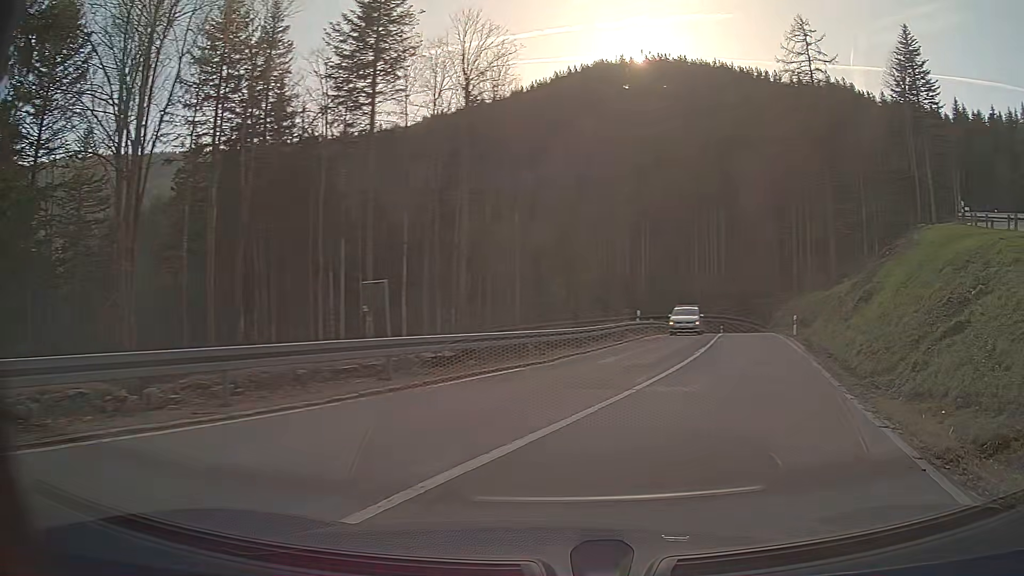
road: secondary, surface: asphalt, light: Day
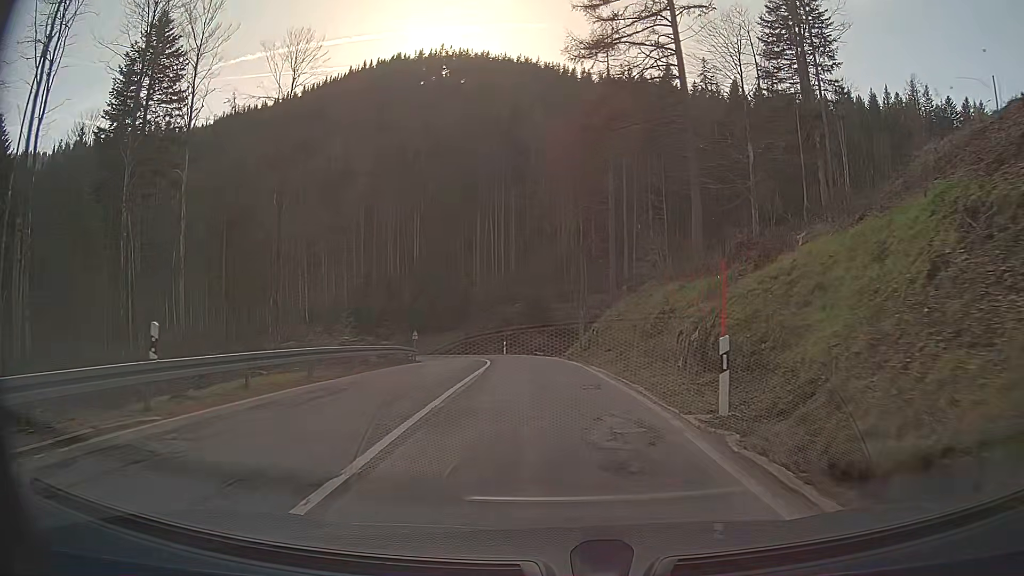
(+4.8, +26.2) m; +12°
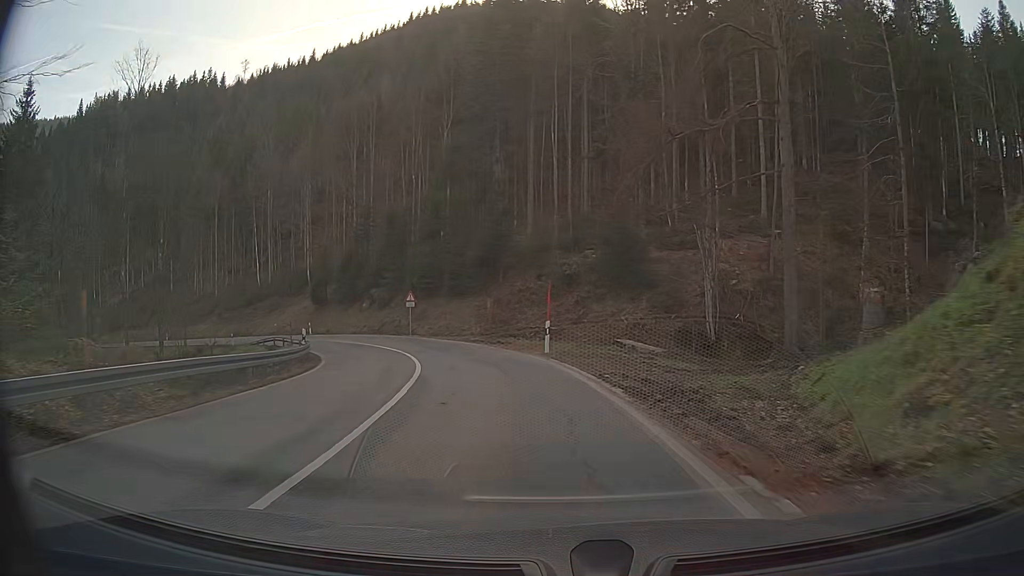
(-2.0, +34.2) m; -10°
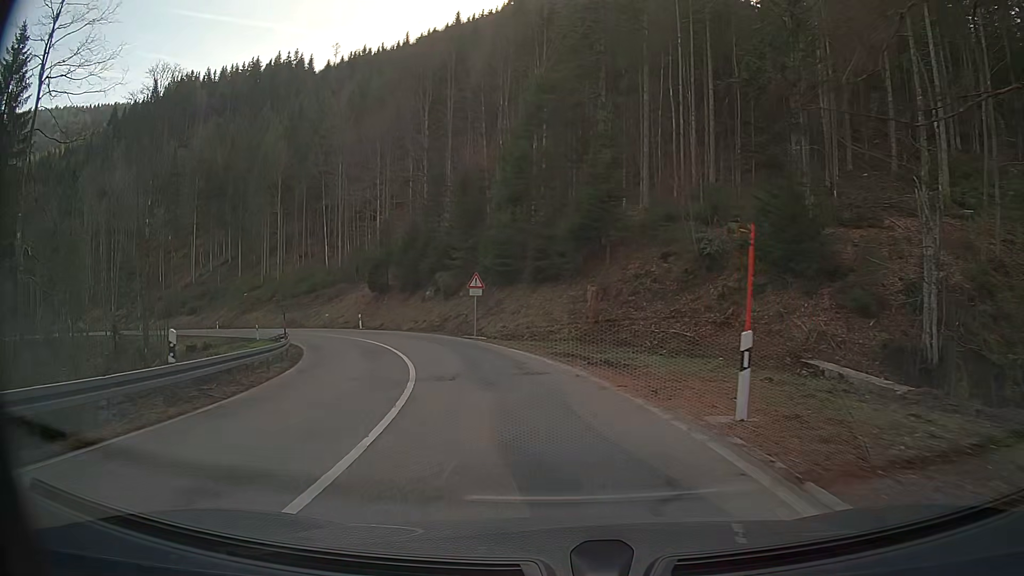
(-1.0, +14.5) m; -8°
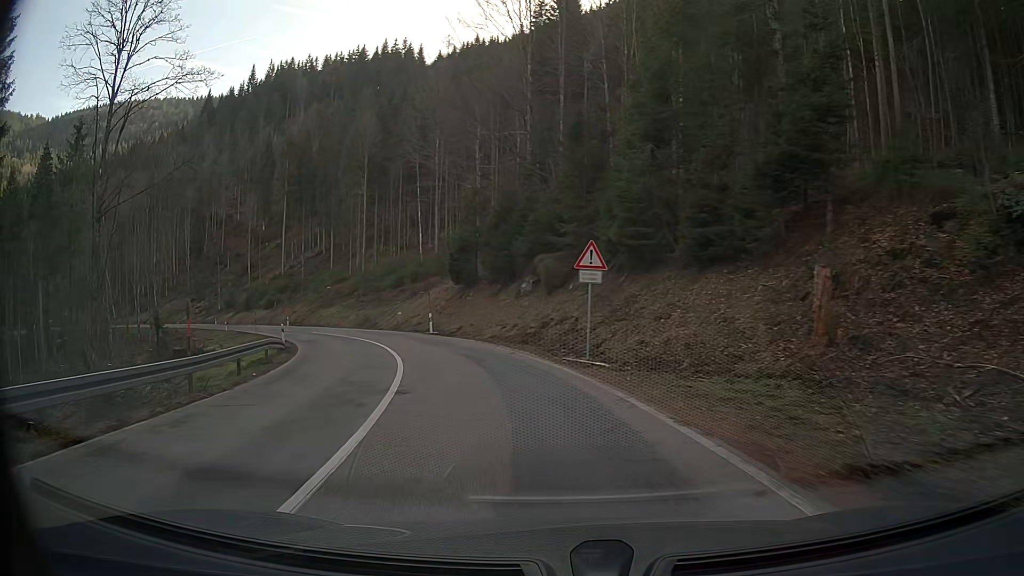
(-1.4, +14.9) m; -11°
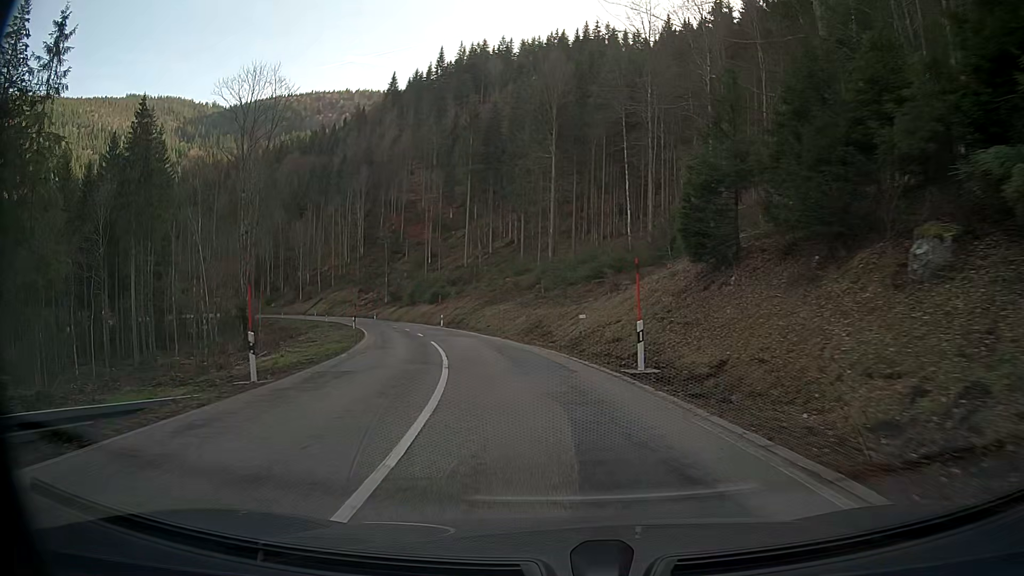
(-3.5, +22.9) m; -16°
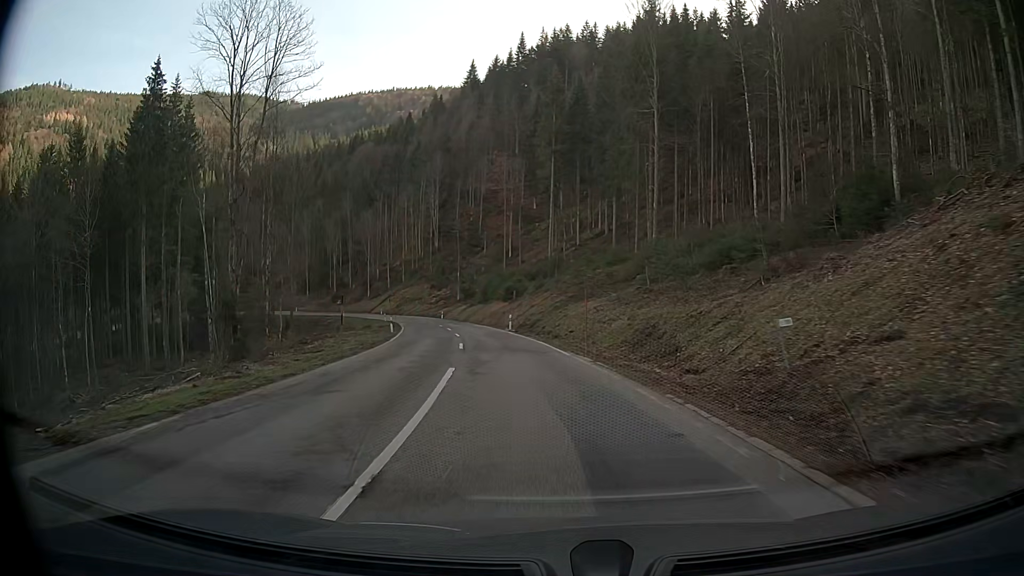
(-1.0, +16.0) m; -7°
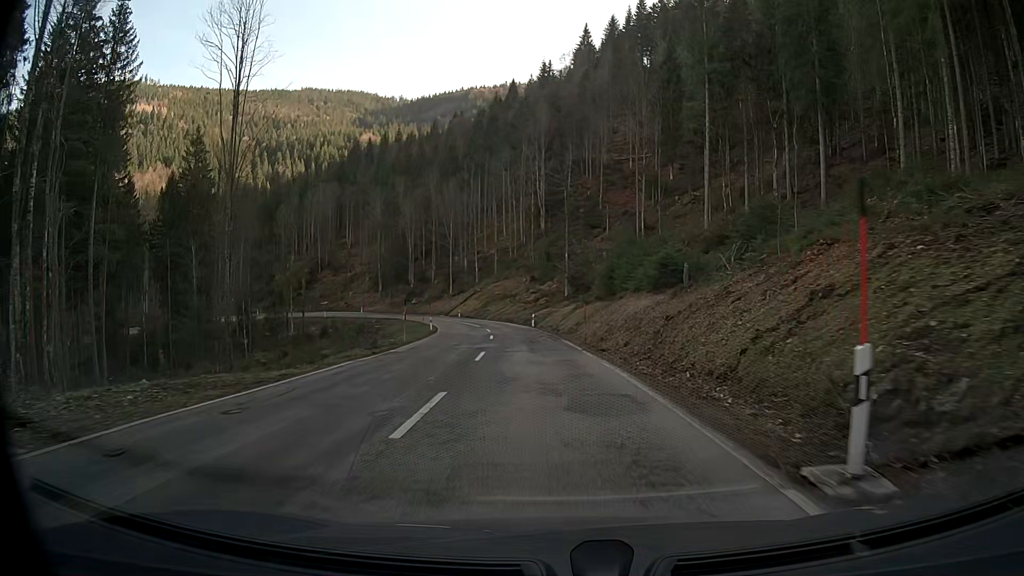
(-4.1, +42.0) m; -10°
